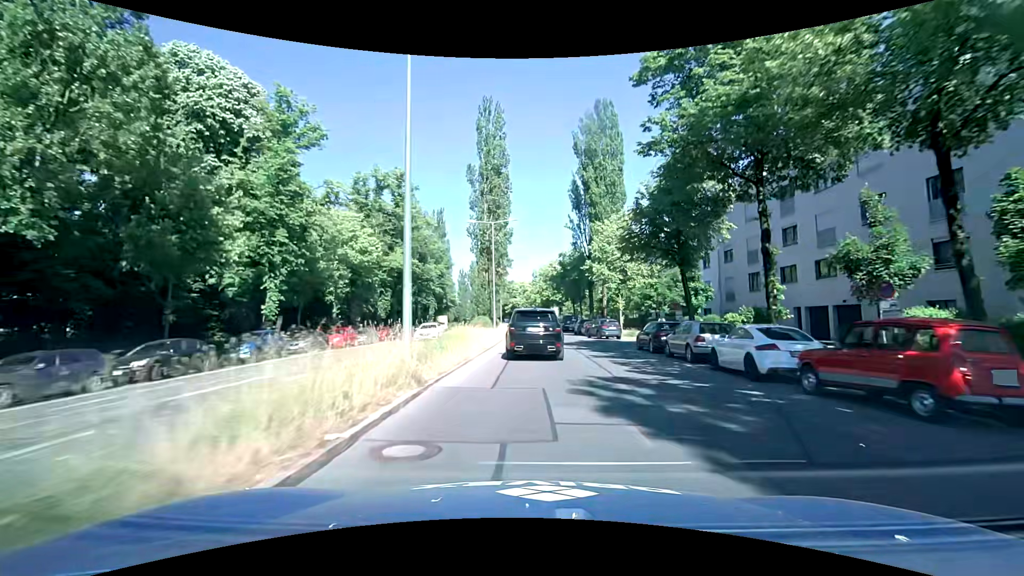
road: secondary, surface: asphalt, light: Day
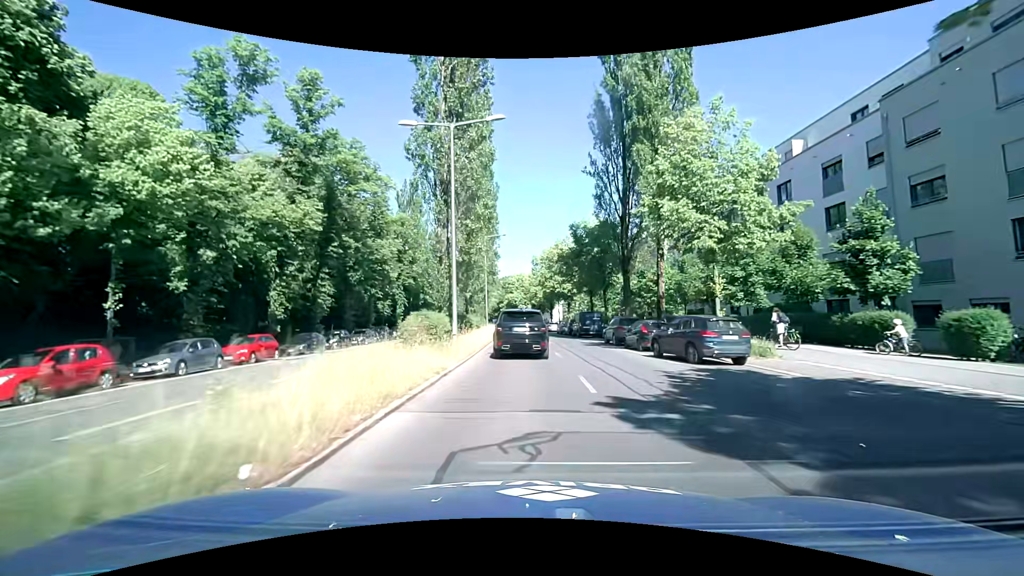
(+0.1, +23.2) m; -1°
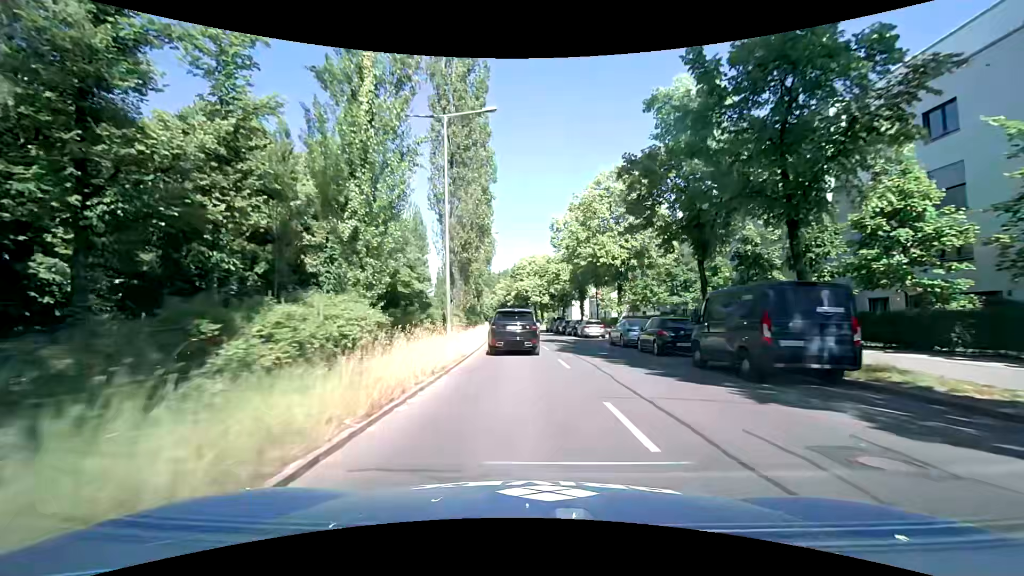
(-0.1, +31.1) m; -1°
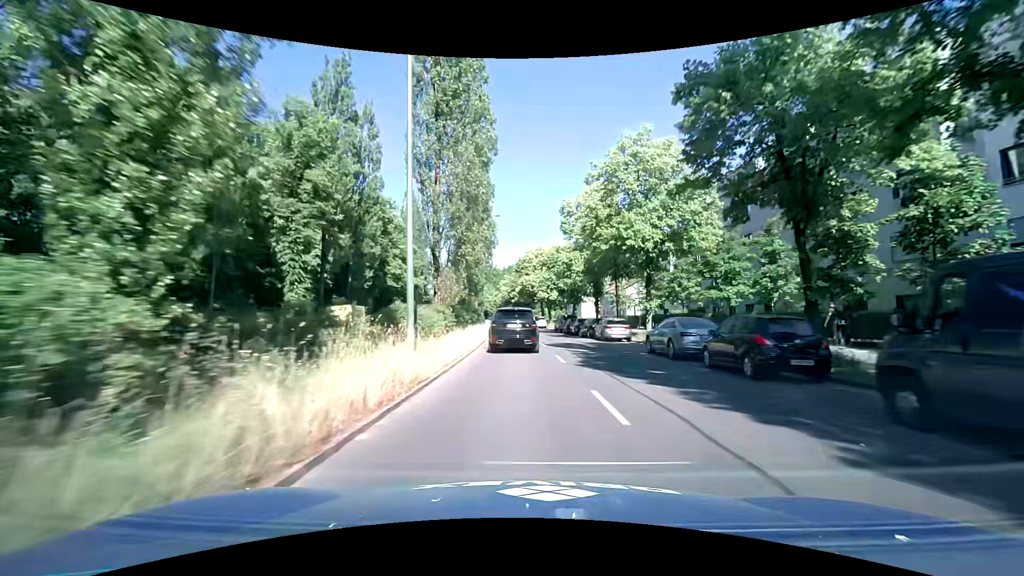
(-0.1, +7.7) m; 0°
(0, +10) (-1, +20) (-1, +30) (-2, +40) (-2, +50) (-3, +60) (-4, +70) (-6, +80) (-7, +90) (-8, +100) m
